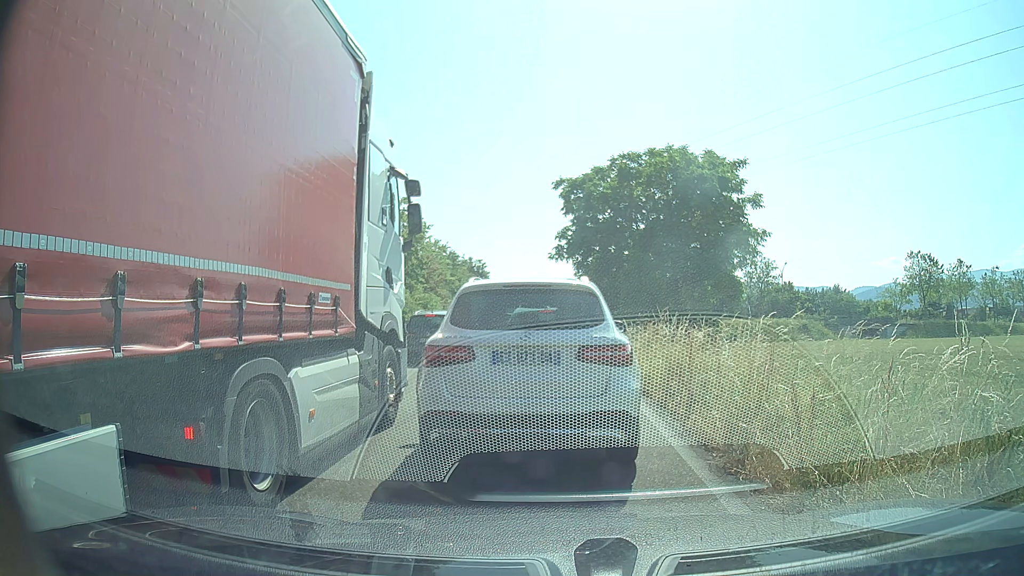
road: trunk_link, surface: asphalt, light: Day
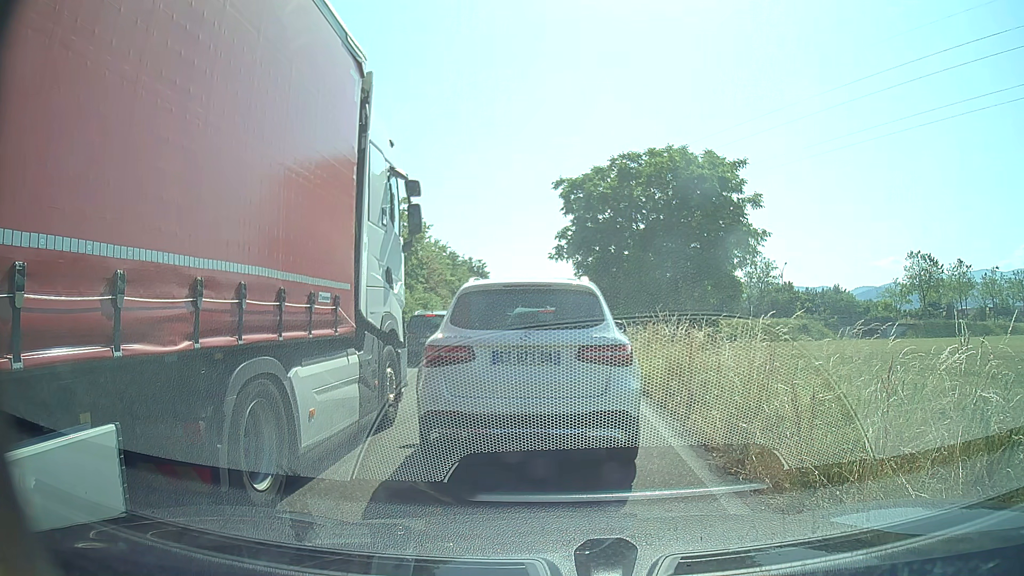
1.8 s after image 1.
(0.0, 0.0) m; 0°
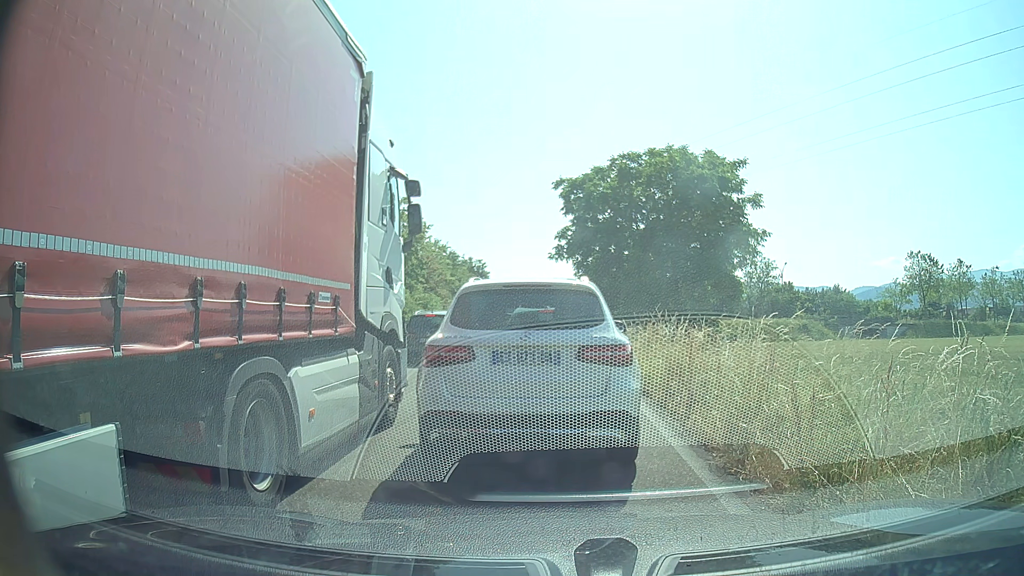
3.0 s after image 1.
(0.0, 0.0) m; 0°
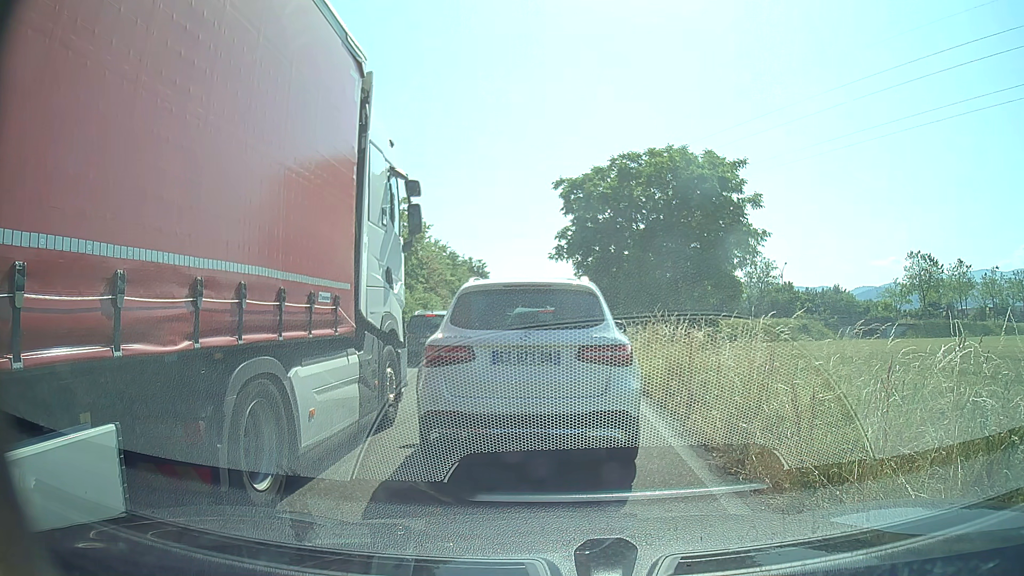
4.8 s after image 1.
(0.0, 0.0) m; 0°
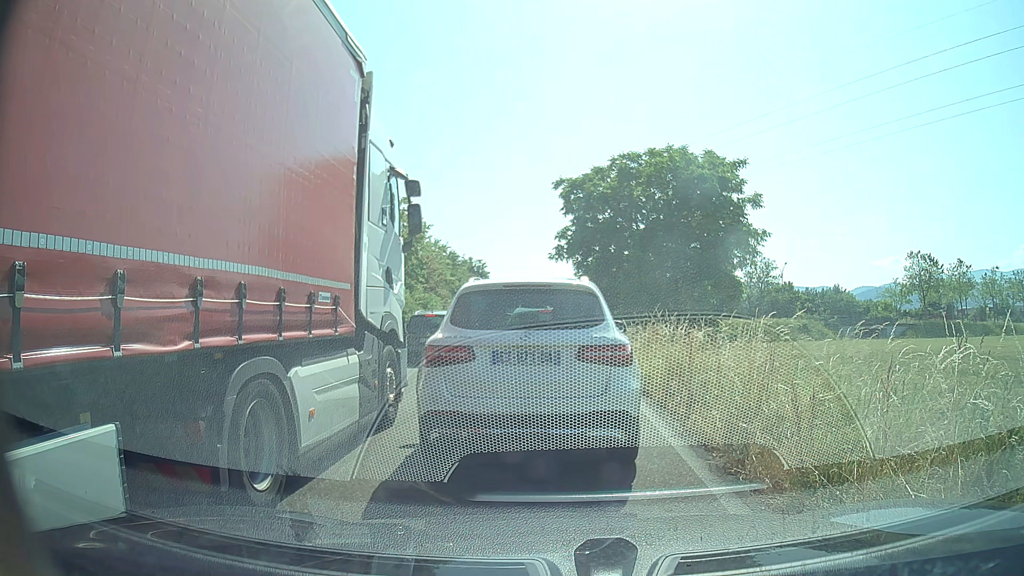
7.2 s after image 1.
(0.0, 0.0) m; 0°
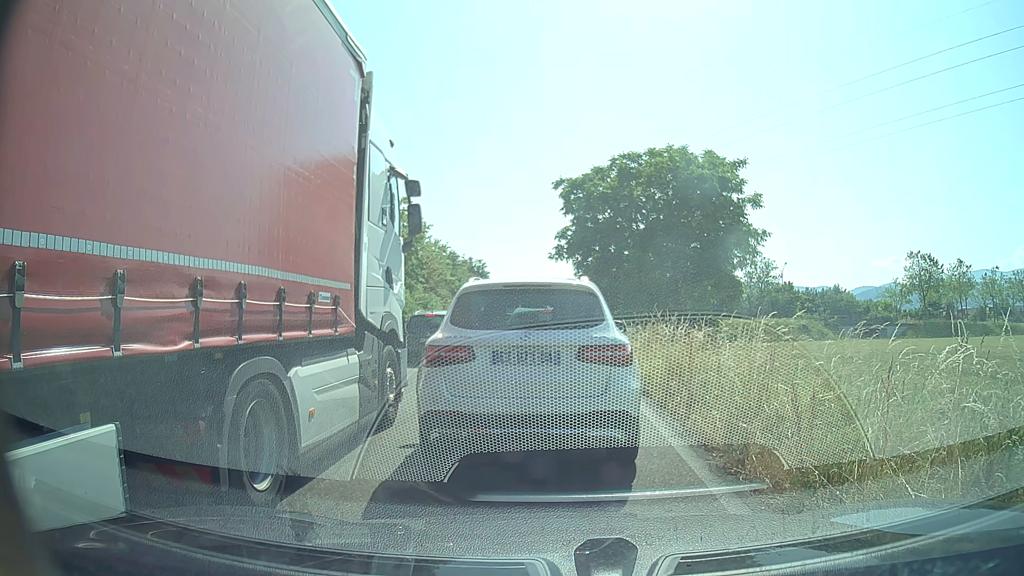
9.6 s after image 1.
(0.0, 0.0) m; 0°
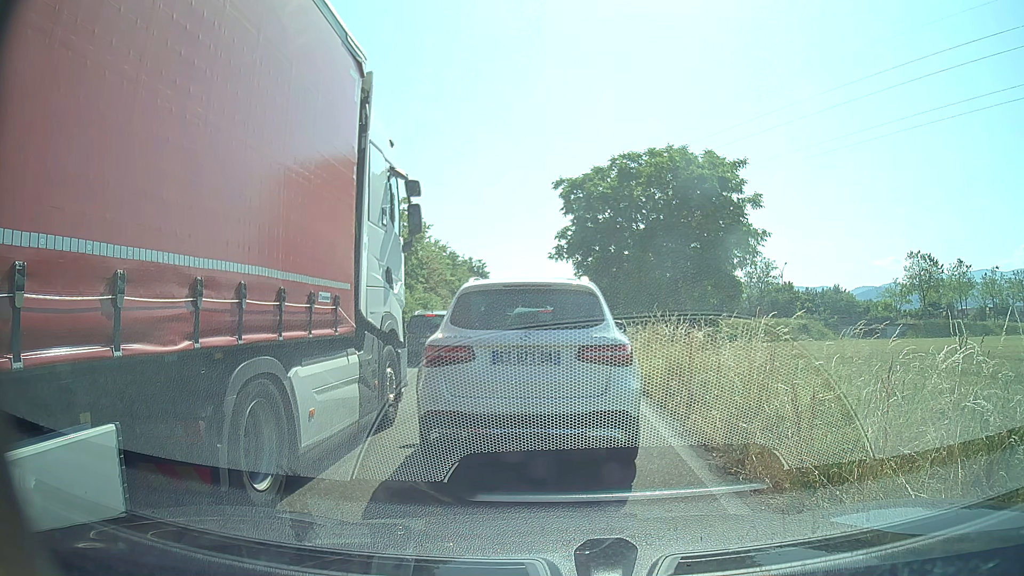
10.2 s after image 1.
(0.0, 0.0) m; 0°
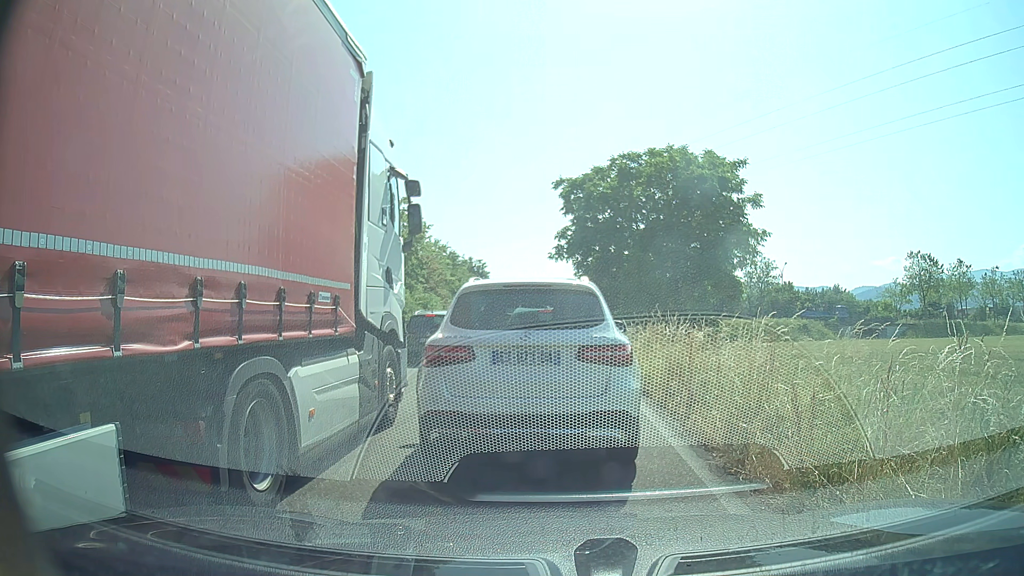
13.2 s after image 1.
(0.0, 0.0) m; 0°
